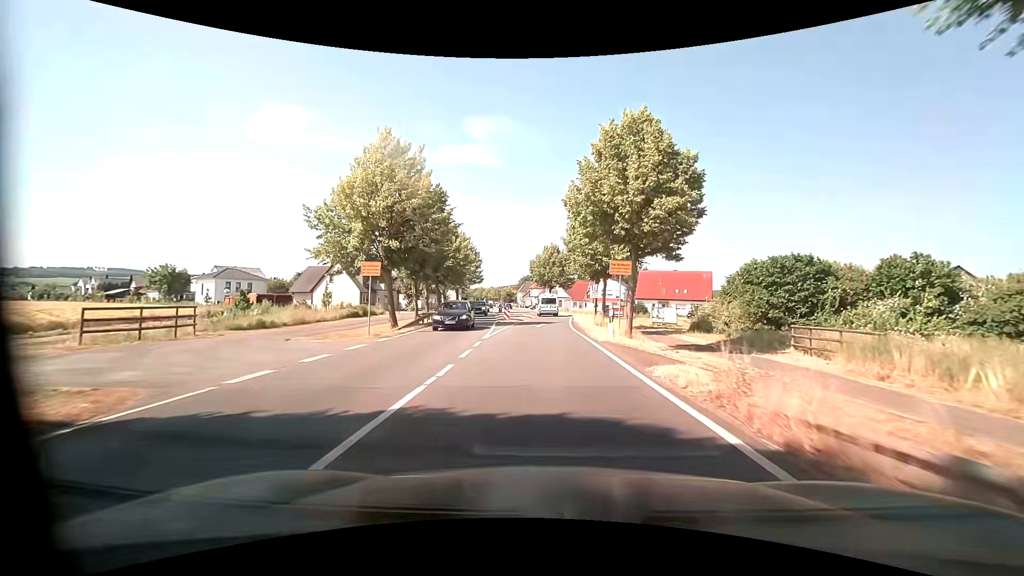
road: primary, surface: asphalt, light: Day
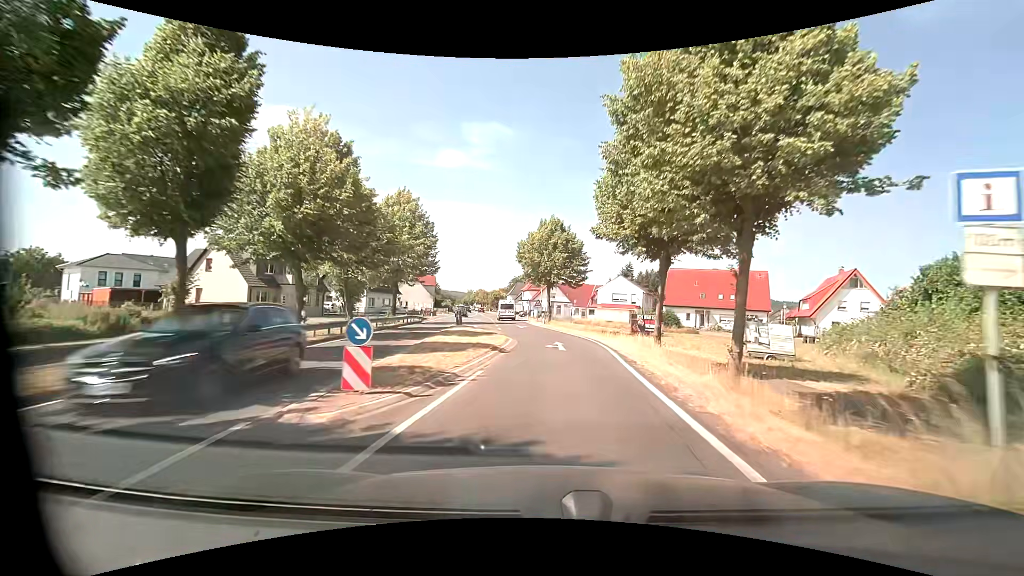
(+0.5, +29.5) m; +2°
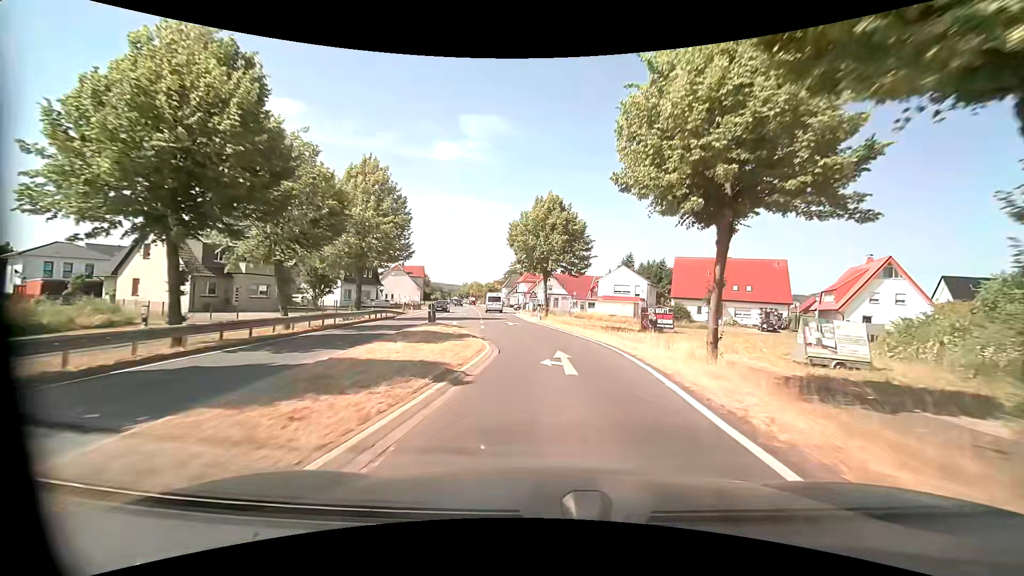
(0.0, +7.7) m; 0°
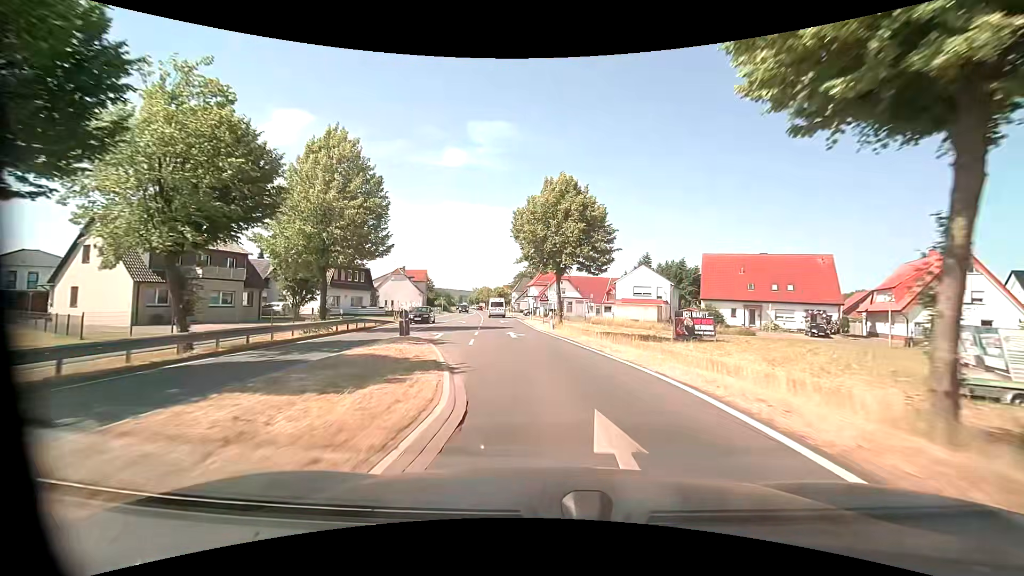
(-0.1, +7.8) m; -2°
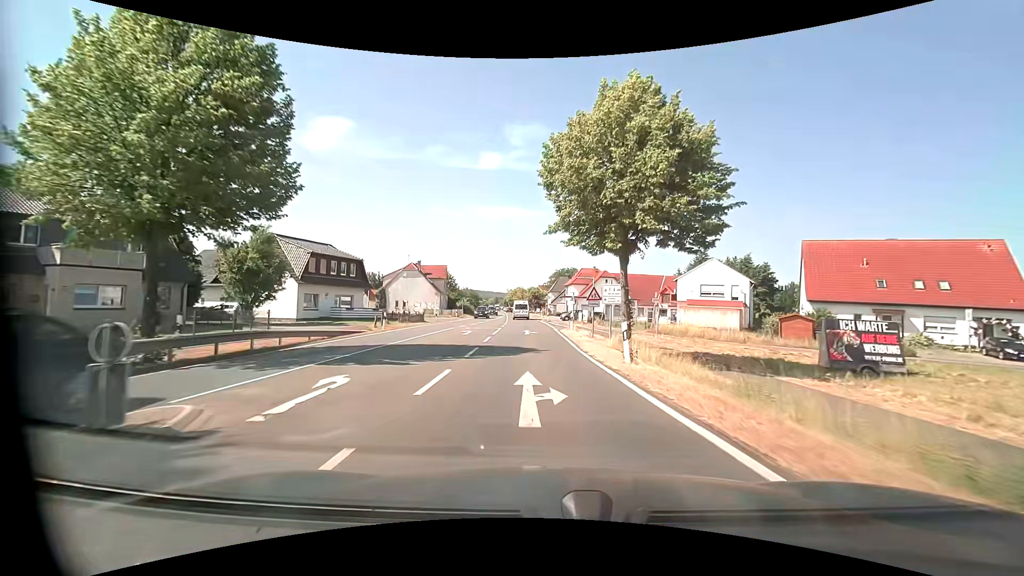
(-0.4, +15.7) m; -4°
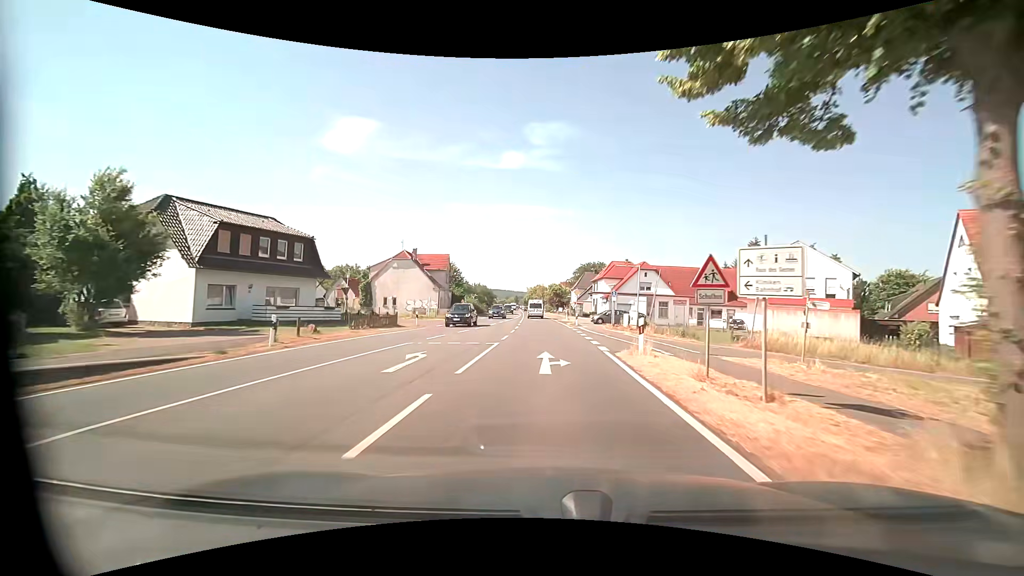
(-0.4, +15.8) m; -3°
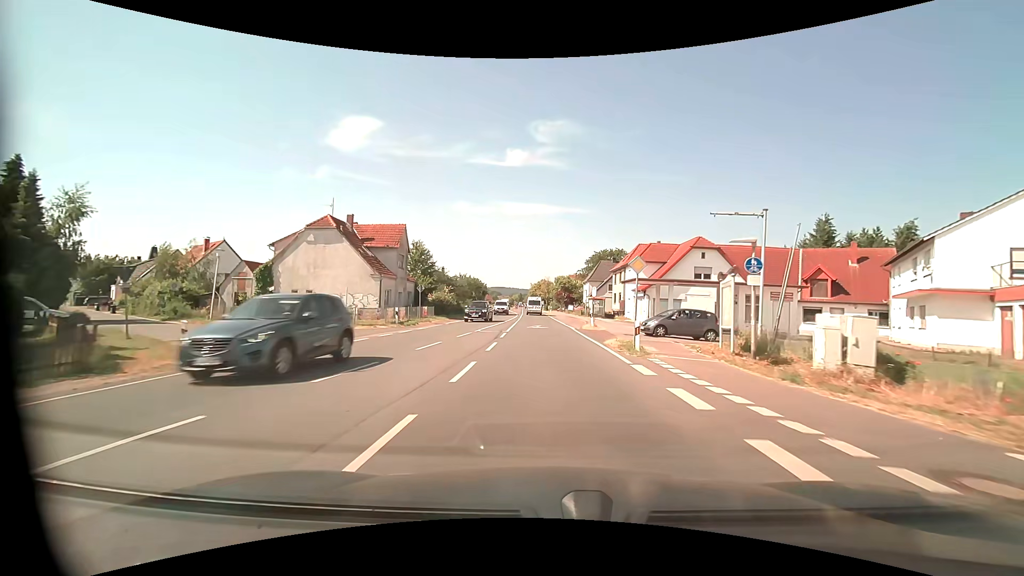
(0.0, +23.8) m; 0°
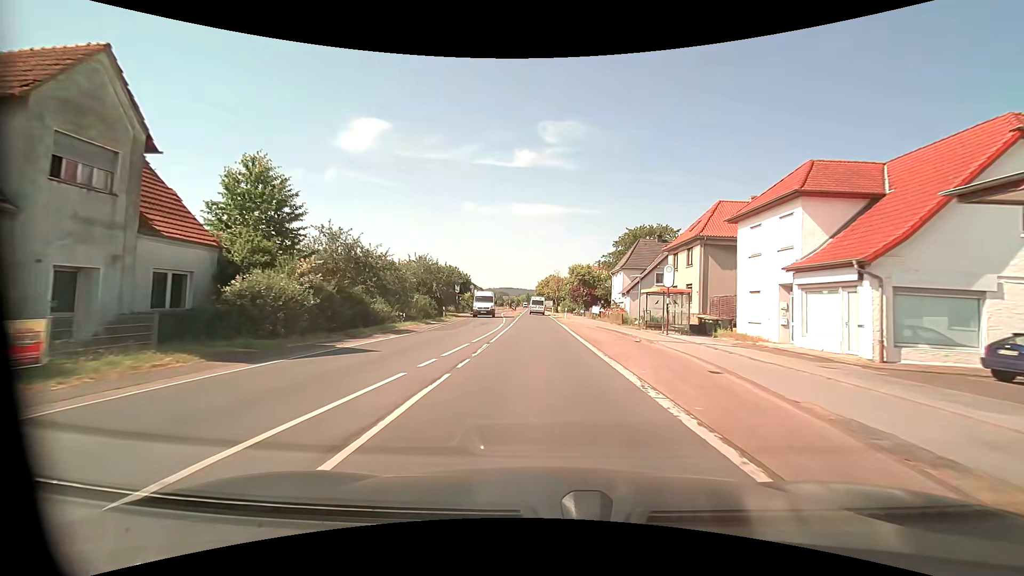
(-0.1, +31.8) m; -1°
(0, +10) (0, +20) (0, +30) (0, +40) (-1, +50) (-1, +60) (-1, +70) (-2, +80) (-2, +90) (-2, +100) m
